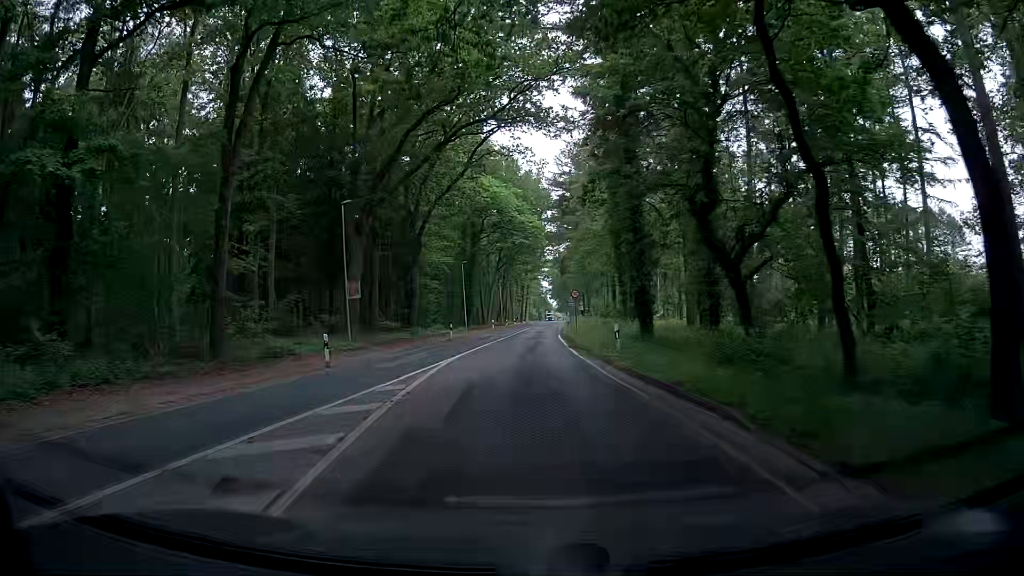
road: secondary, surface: asphalt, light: Day
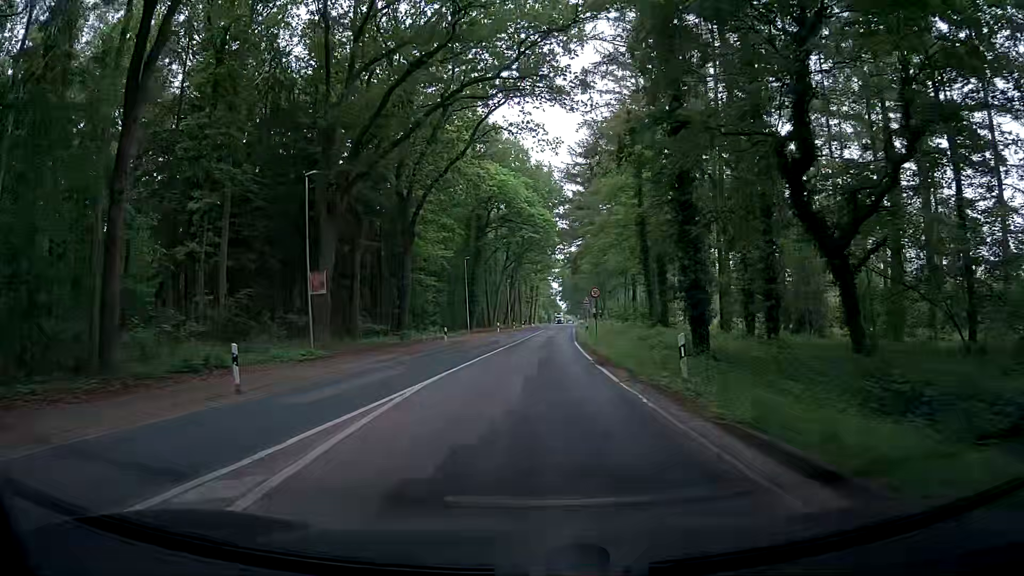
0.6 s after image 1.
(0.0, +7.7) m; 0°
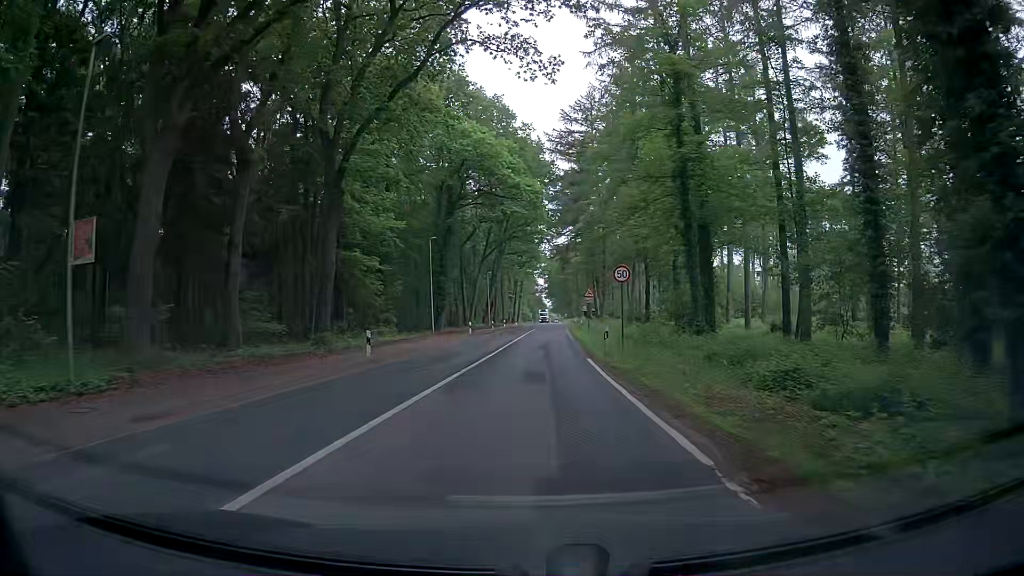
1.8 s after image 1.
(+0.1, +15.3) m; +2°
